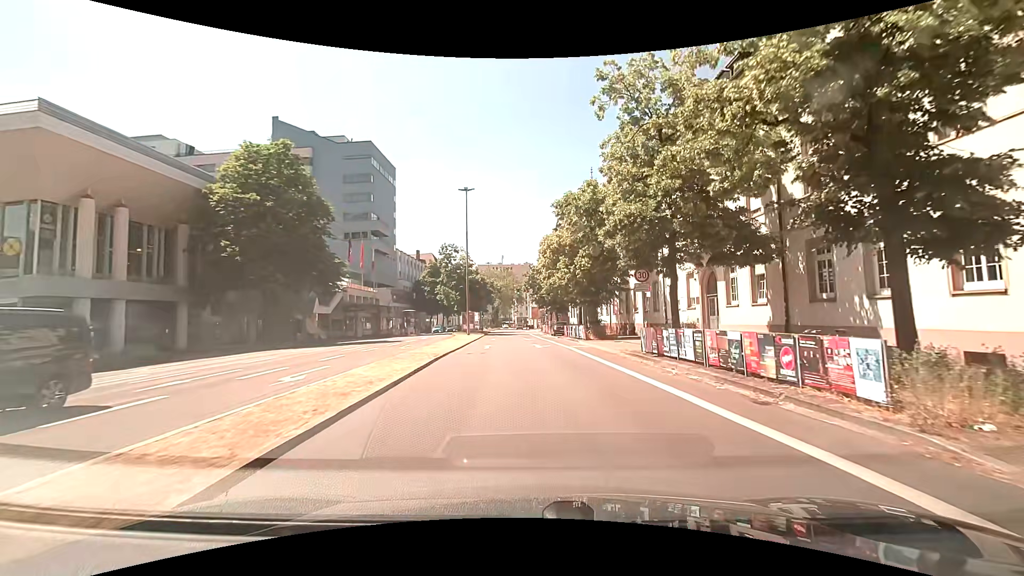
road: primary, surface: asphalt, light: Day
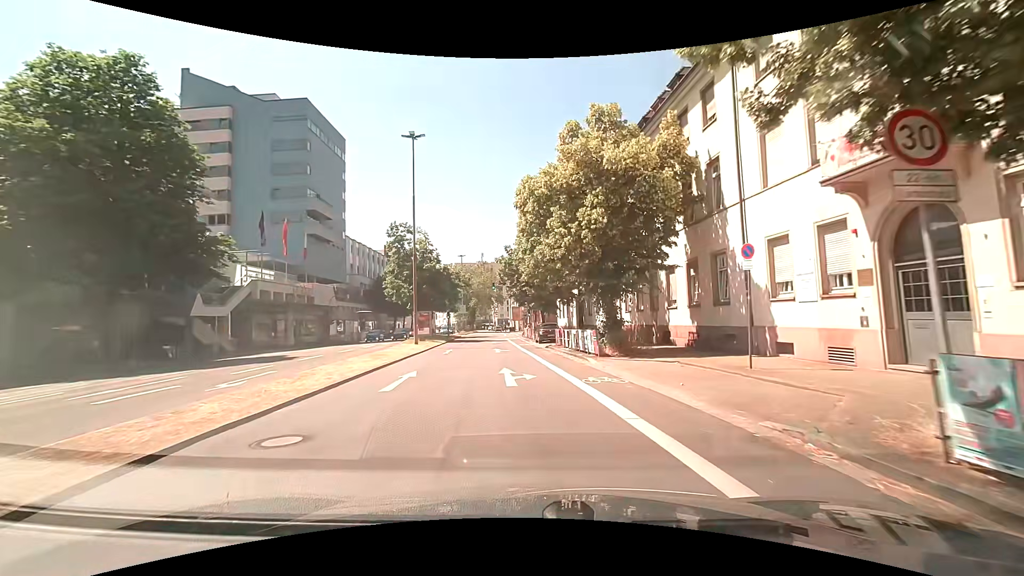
(+0.6, +14.8) m; +2°
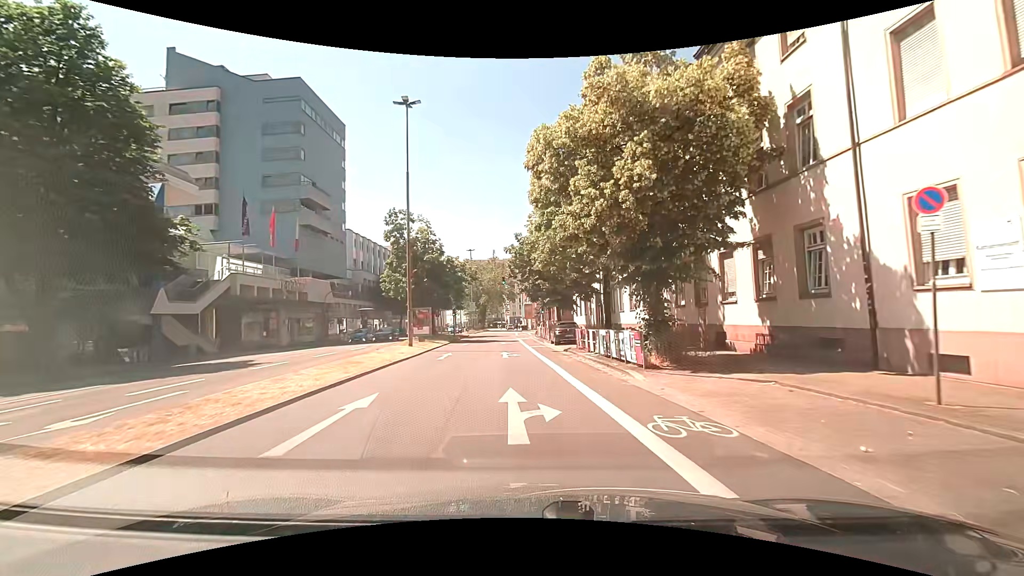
(0.0, +5.2) m; -2°
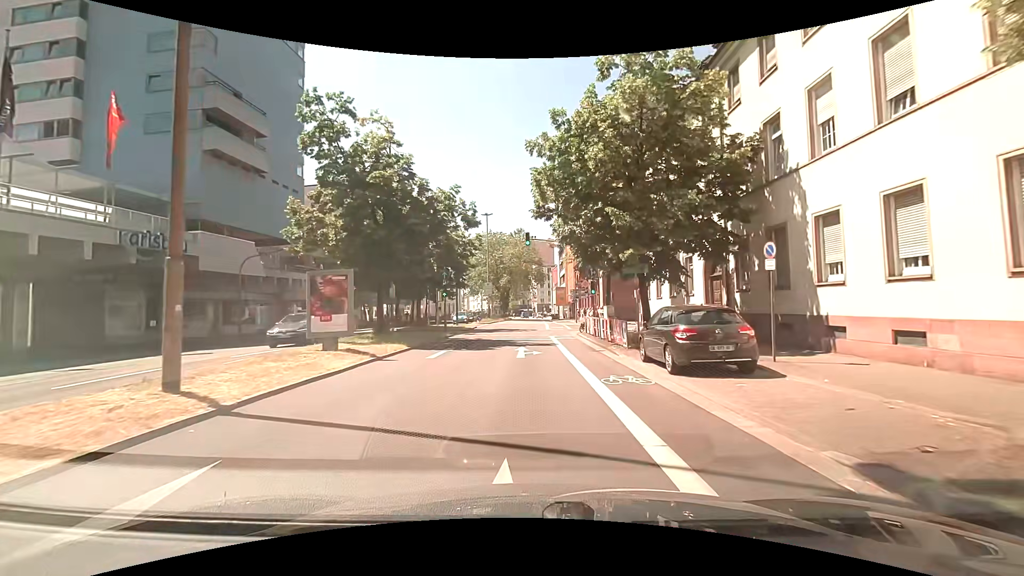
(-0.5, +20.6) m; -3°
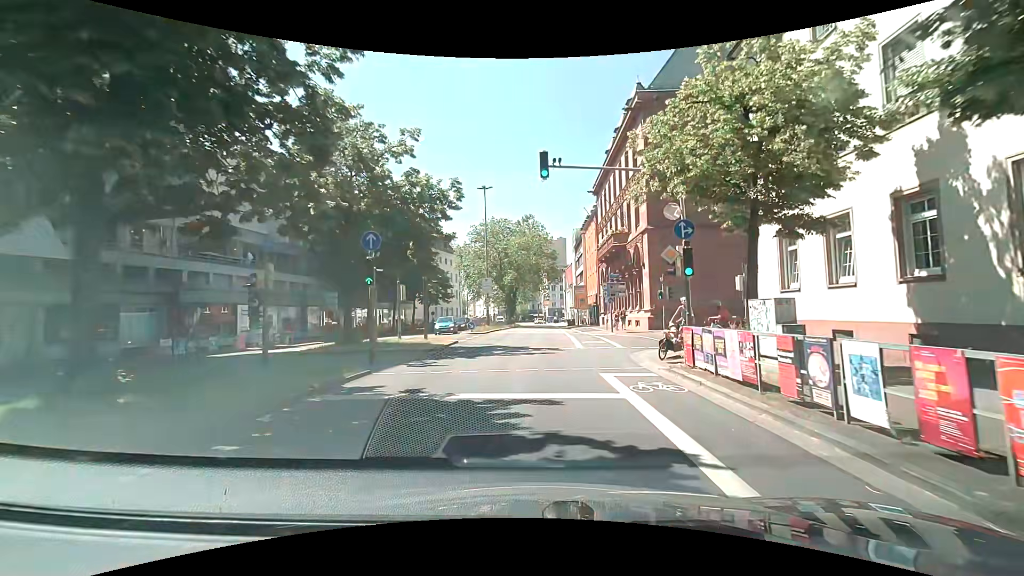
(0.0, +16.4) m; -1°
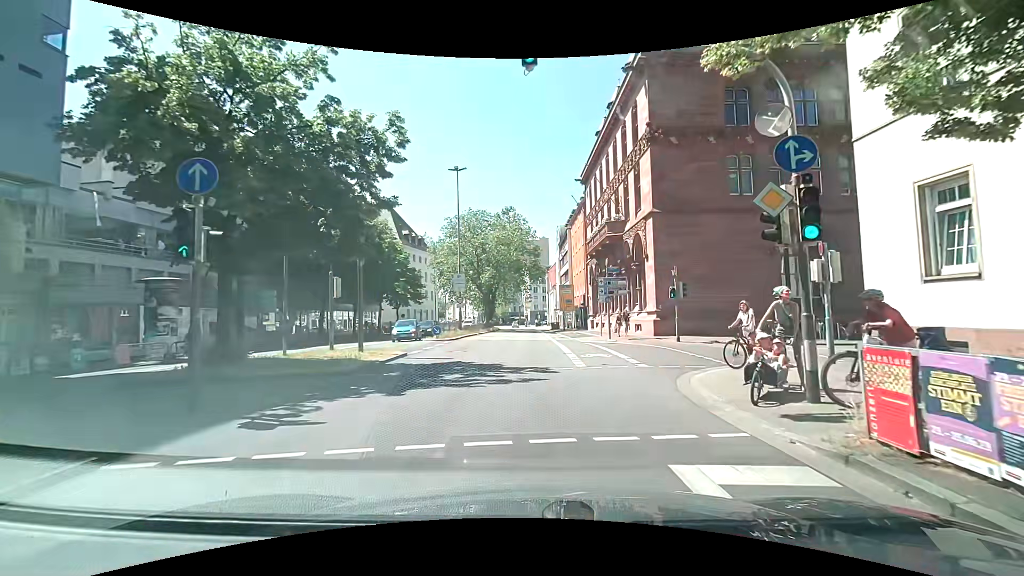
(+0.2, +7.0) m; +2°
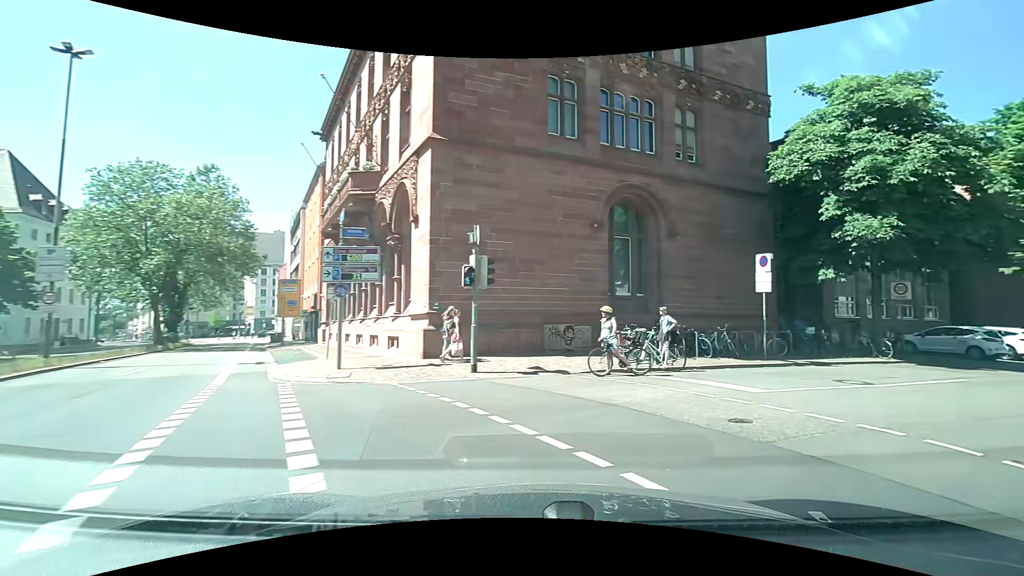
(+2.1, +14.0) m; +31°
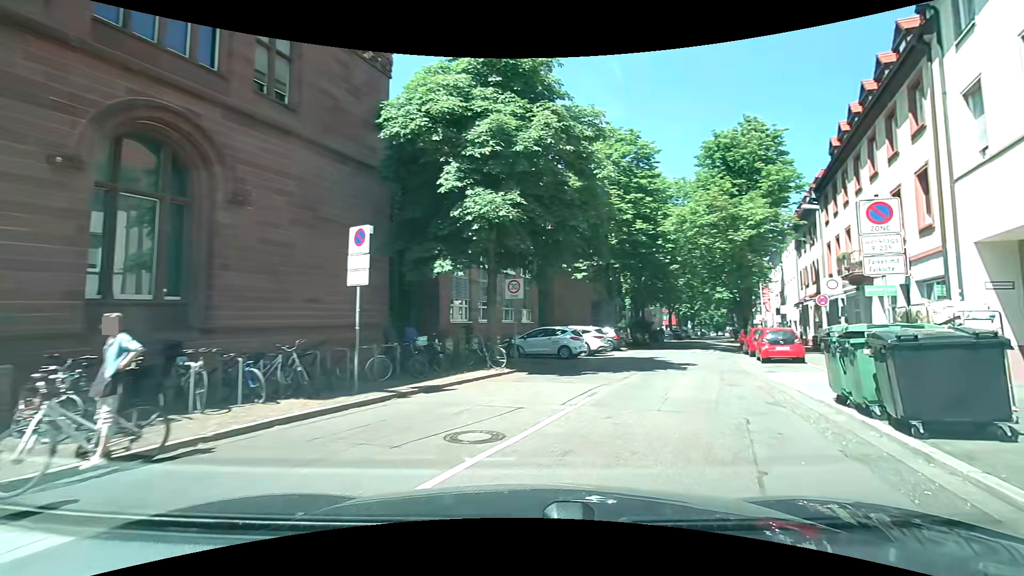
(+2.7, +7.3) m; +39°
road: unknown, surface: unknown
